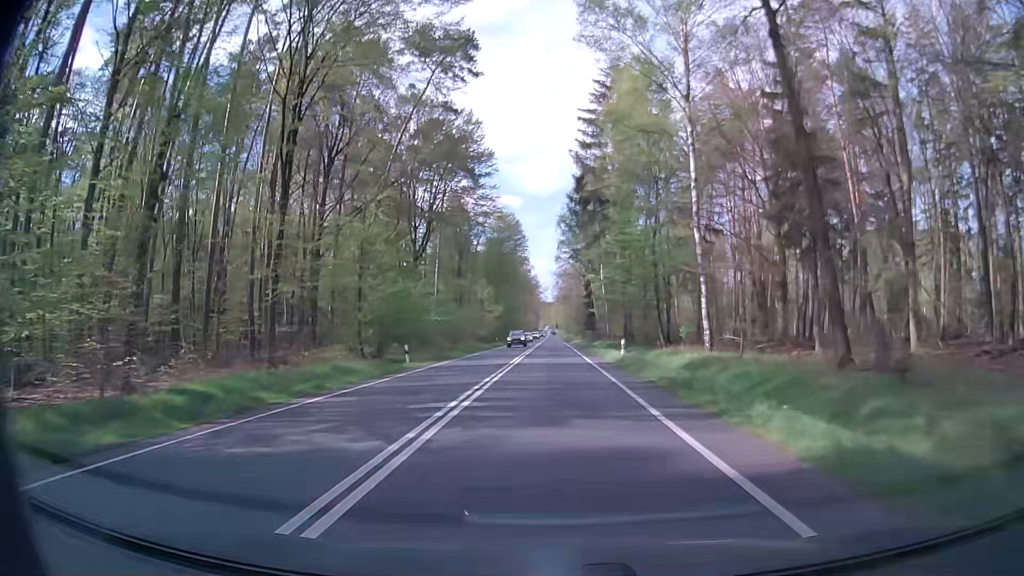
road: primary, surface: asphalt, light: Day
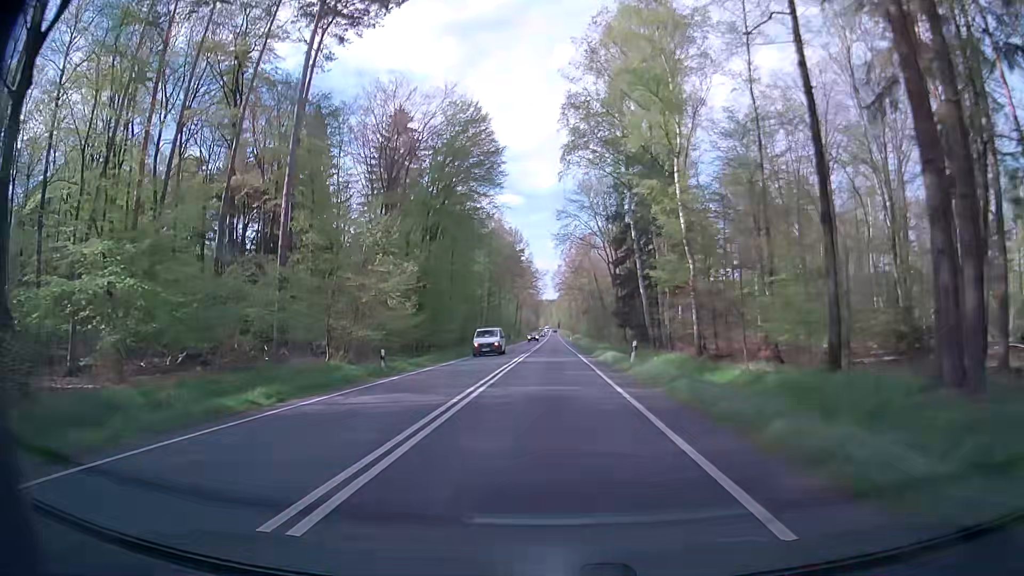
(+0.1, +54.0) m; 0°
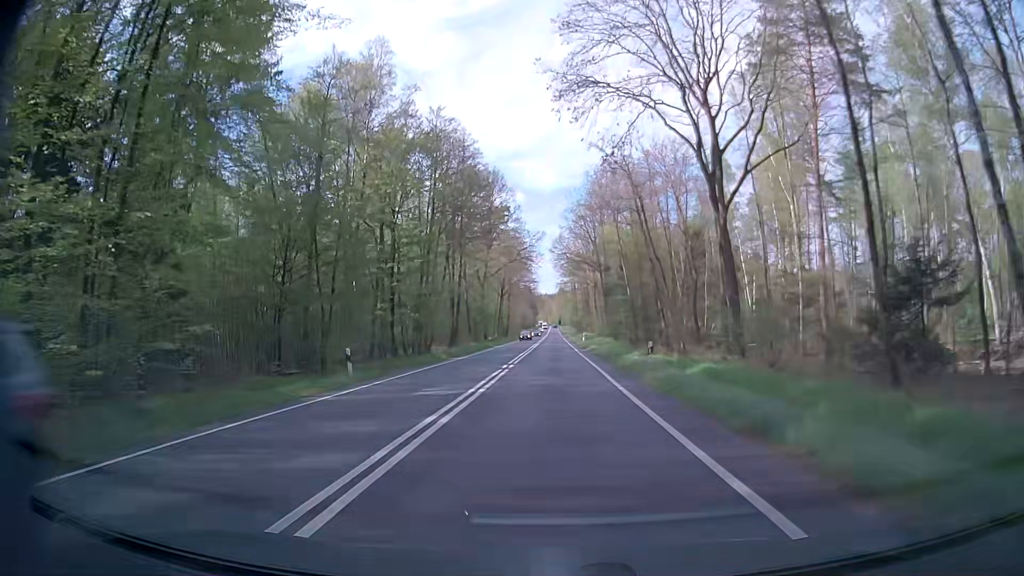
(-0.2, +53.9) m; 0°
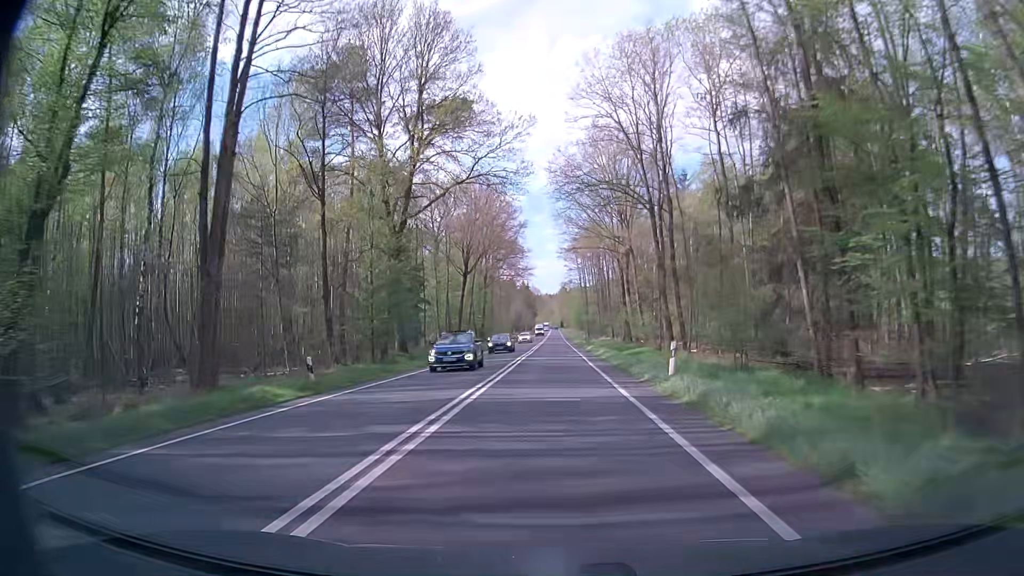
(-0.3, +54.0) m; 0°
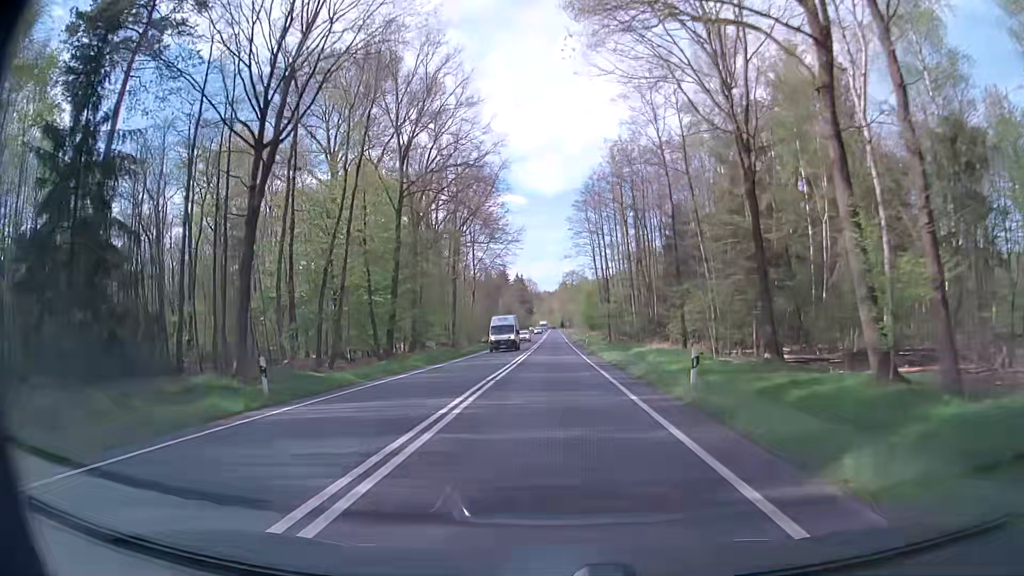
(-0.2, +53.7) m; 0°
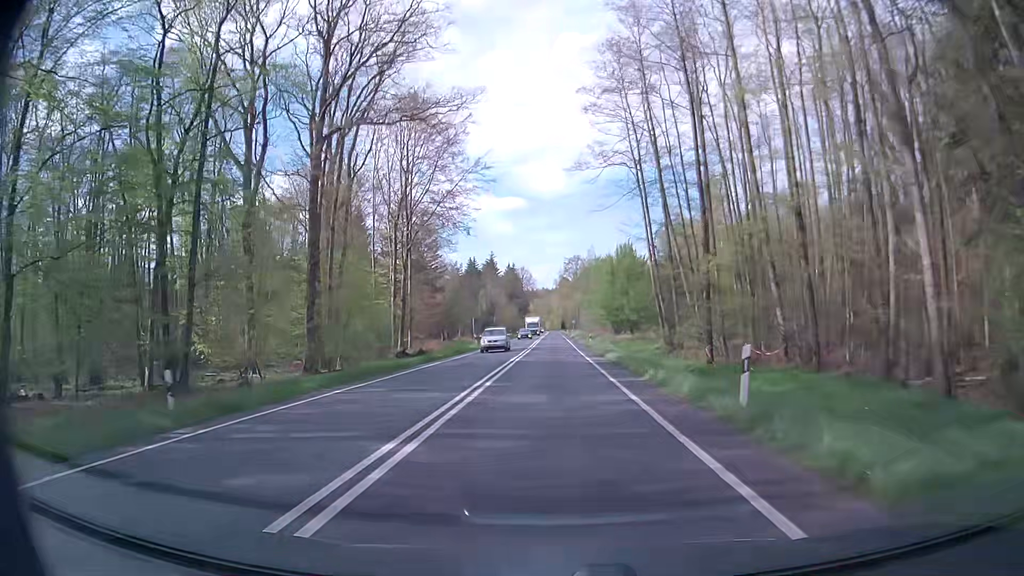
(+0.2, +53.6) m; 0°
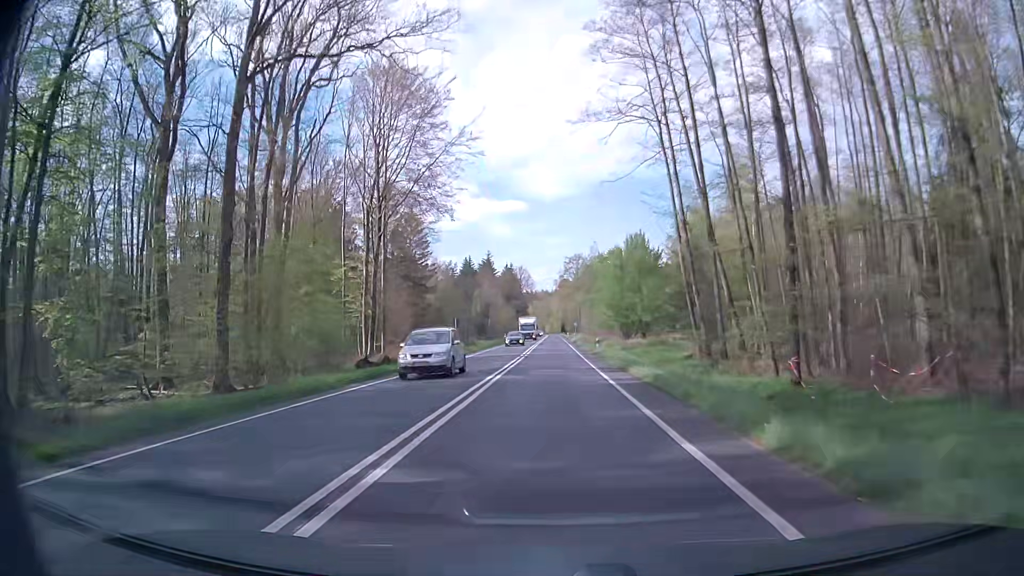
(0.0, +10.7) m; 0°
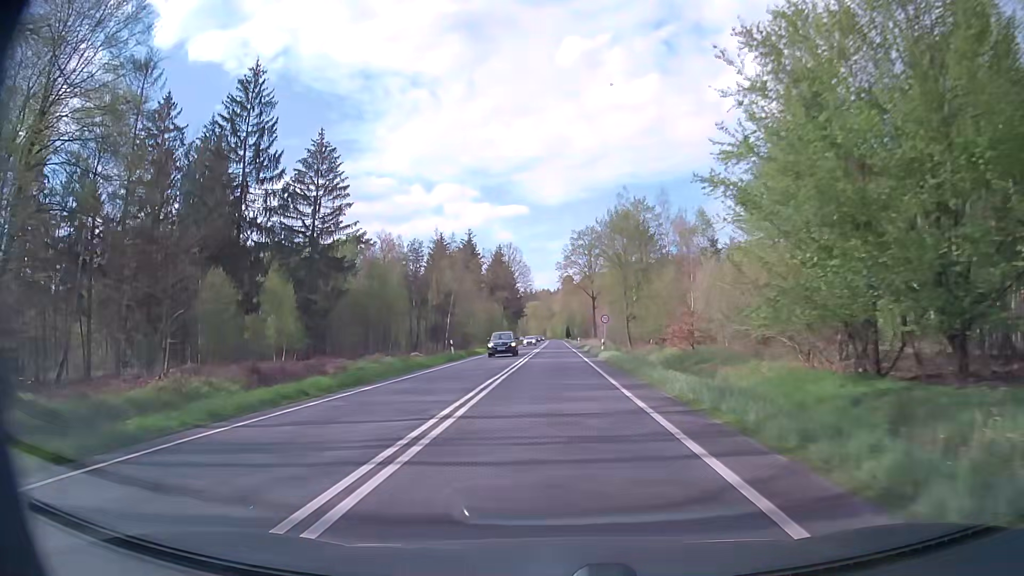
(-0.5, +53.5) m; 0°
(0, +10) (0, +20) (0, +30) (0, +40) (0, +50) (0, +60) (0, +70) (0, +80) (0, +90) (0, +100) m
